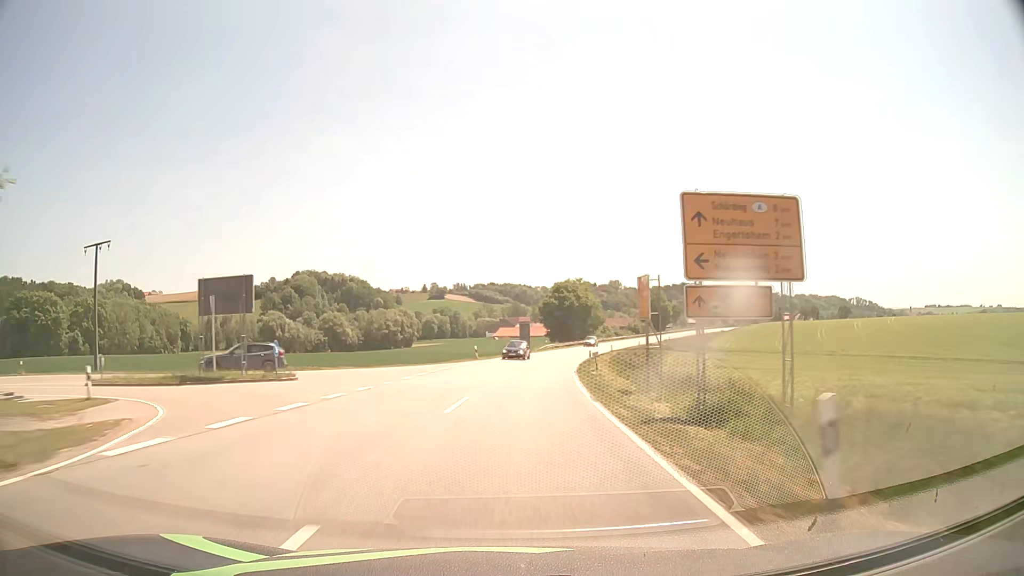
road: secondary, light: Day
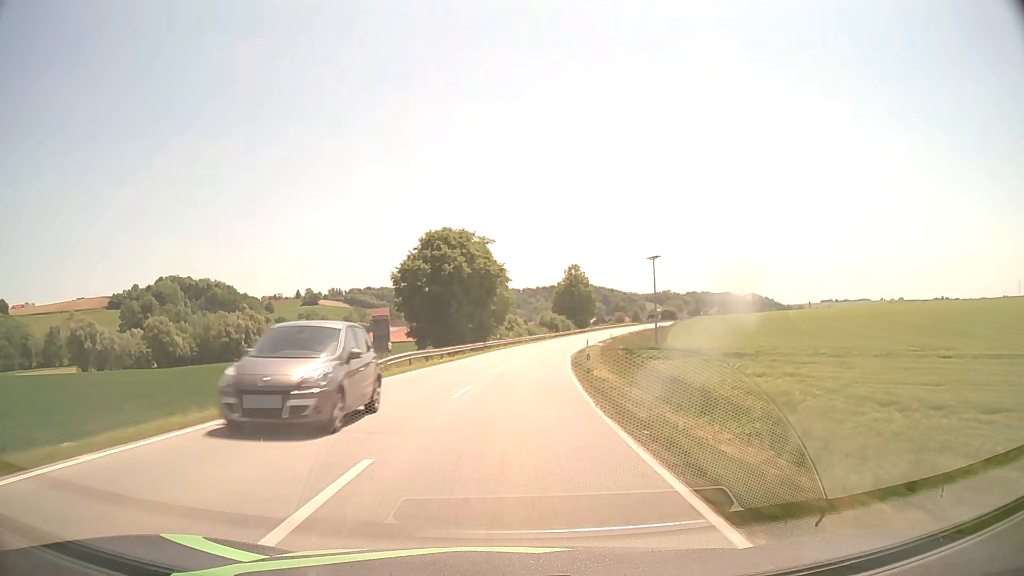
(+5.3, +56.4) m; +11°
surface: asphalt
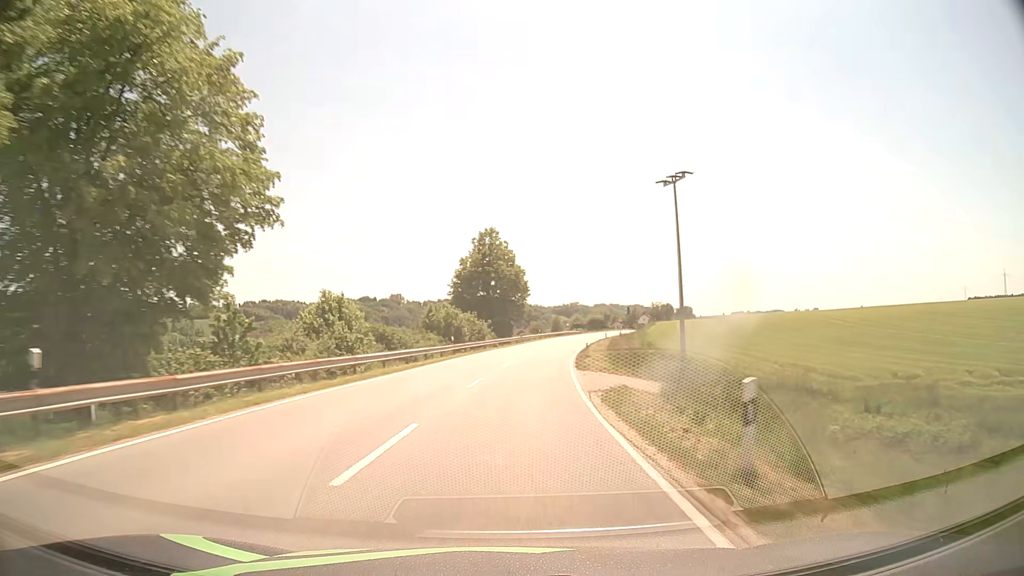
(+4.3, +56.4) m; +8°
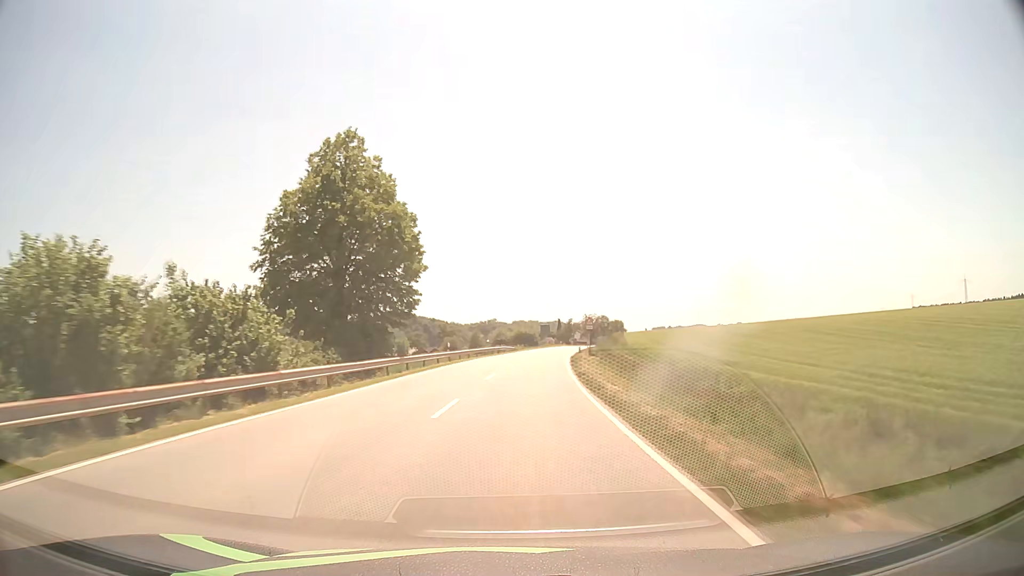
(+2.5, +42.2) m; +7°
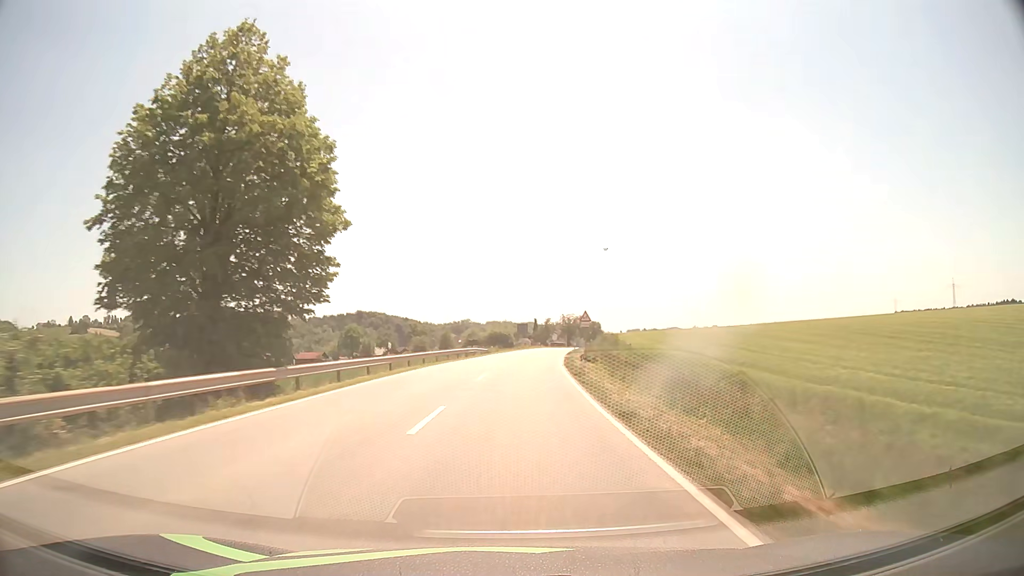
(+0.3, +14.1) m; +2°
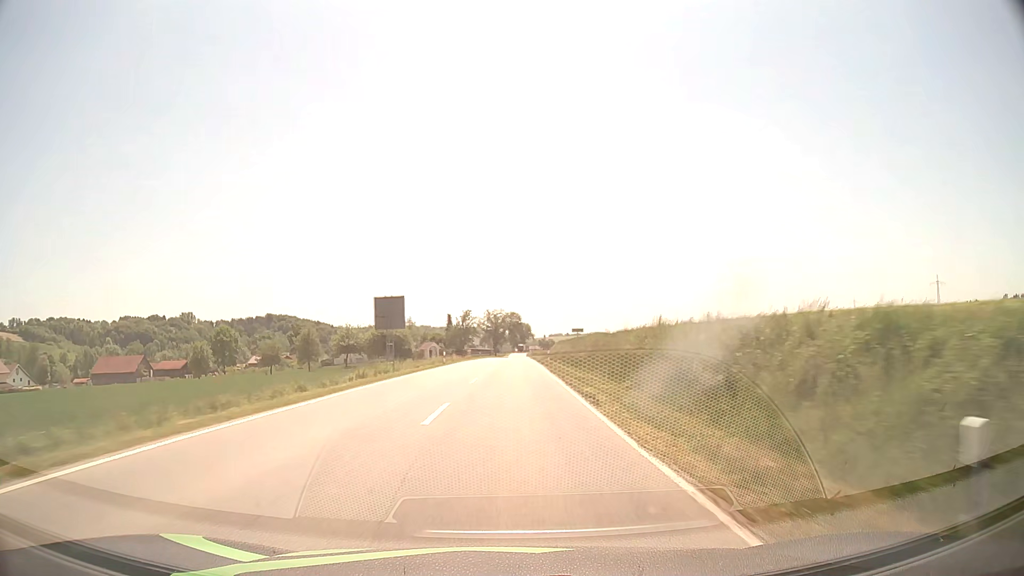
(+4.7, +70.1) m; +7°
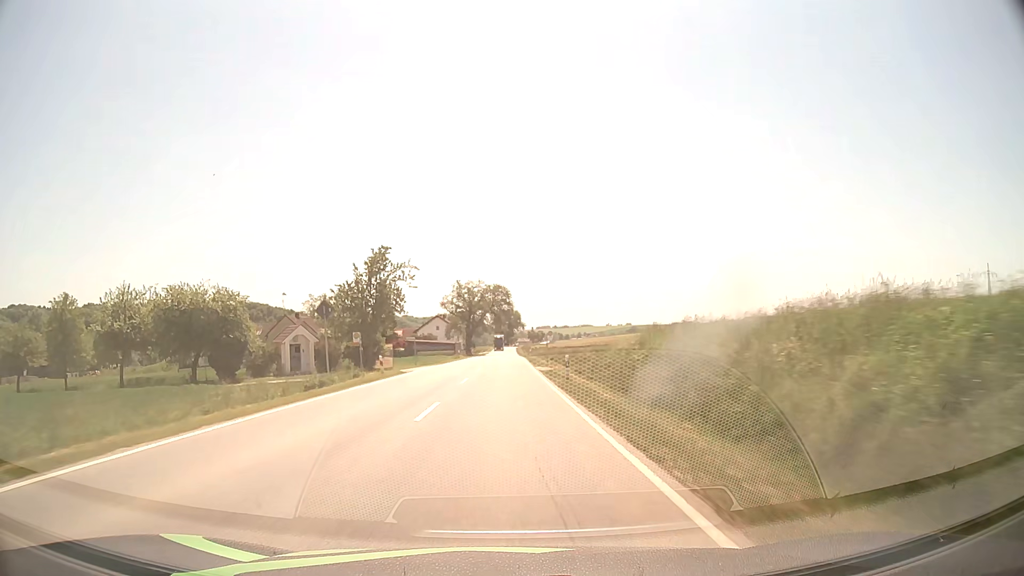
(+1.2, +70.9) m; +1°
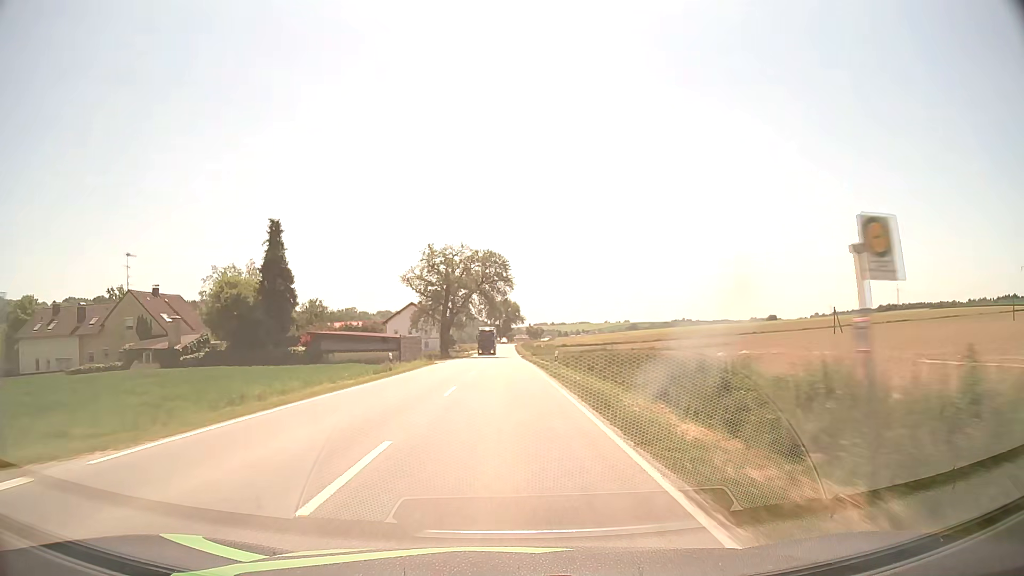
(+0.1, +42.8) m; 0°
(0, +10) (0, +20) (0, +30) (0, +40) (0, +50) (0, +60) (0, +70) (0, +80) (0, +90) (0, +100) m
